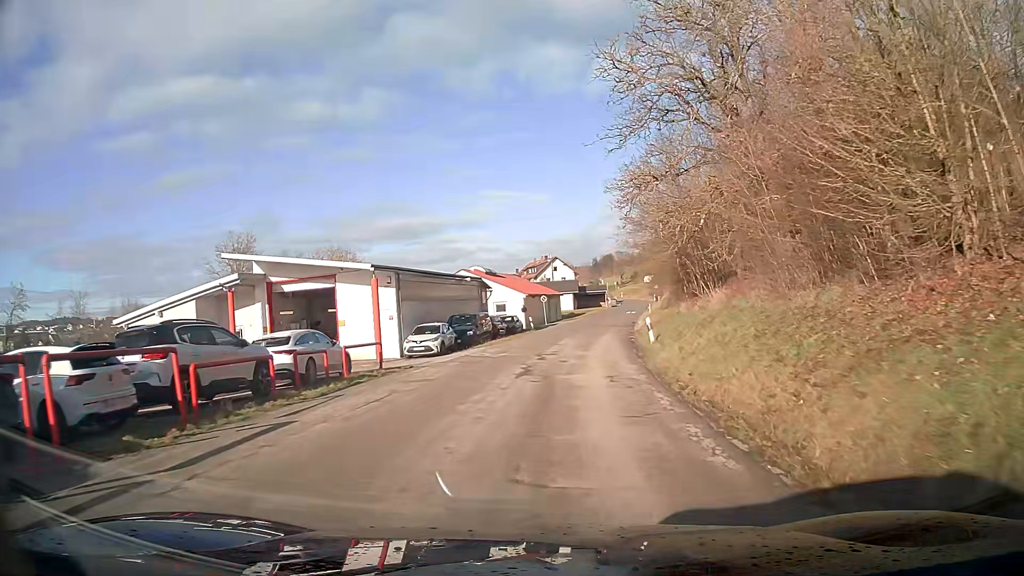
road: tertiary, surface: asphalt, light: Day
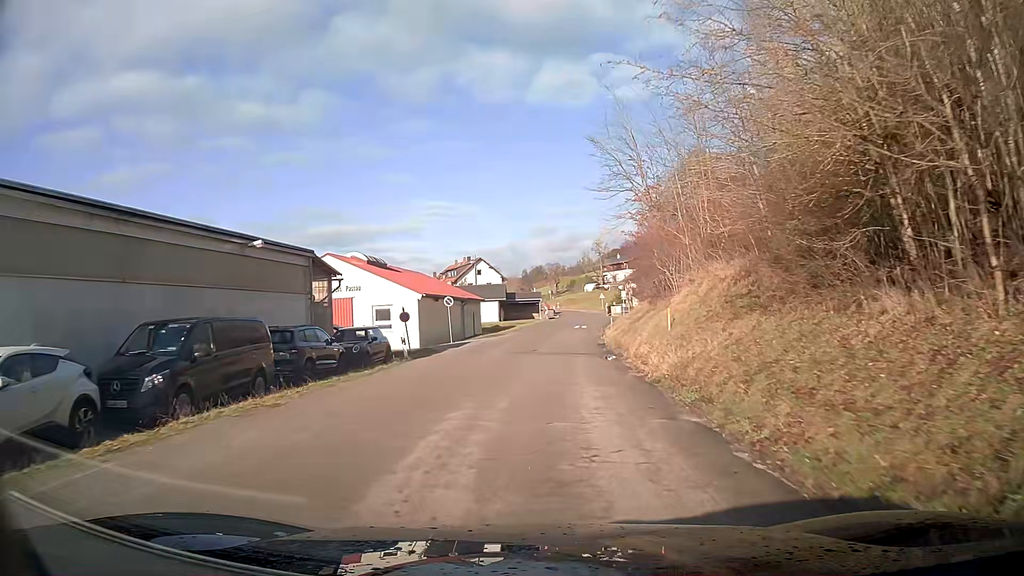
(+1.4, +24.9) m; +5°
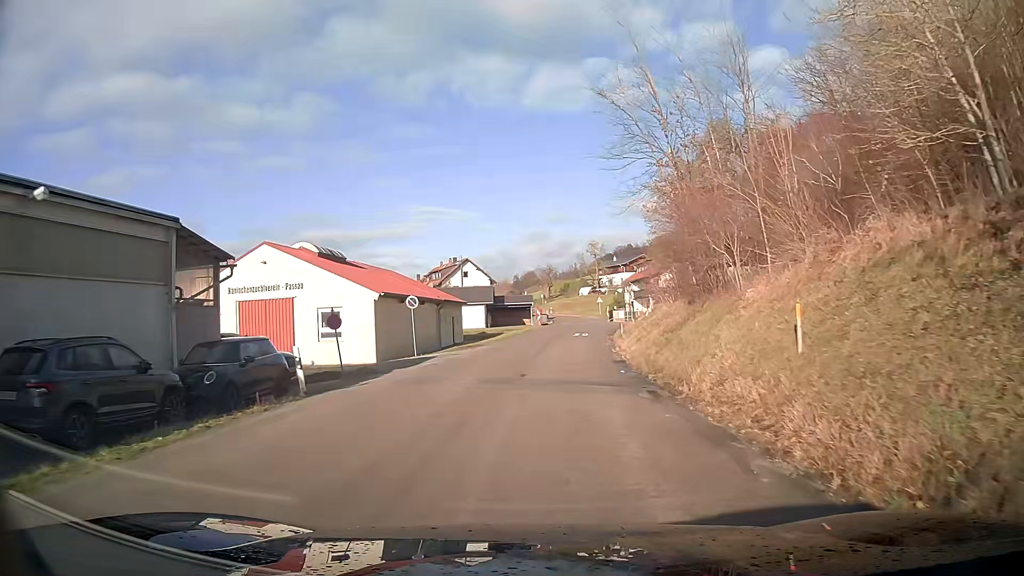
(+0.1, +9.8) m; +1°
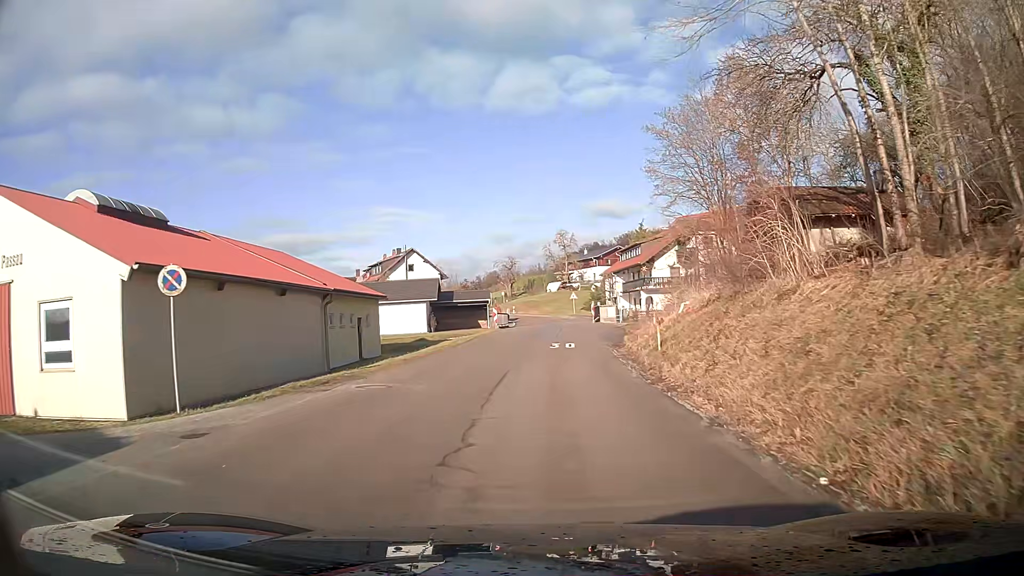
(+0.6, +19.6) m; +3°
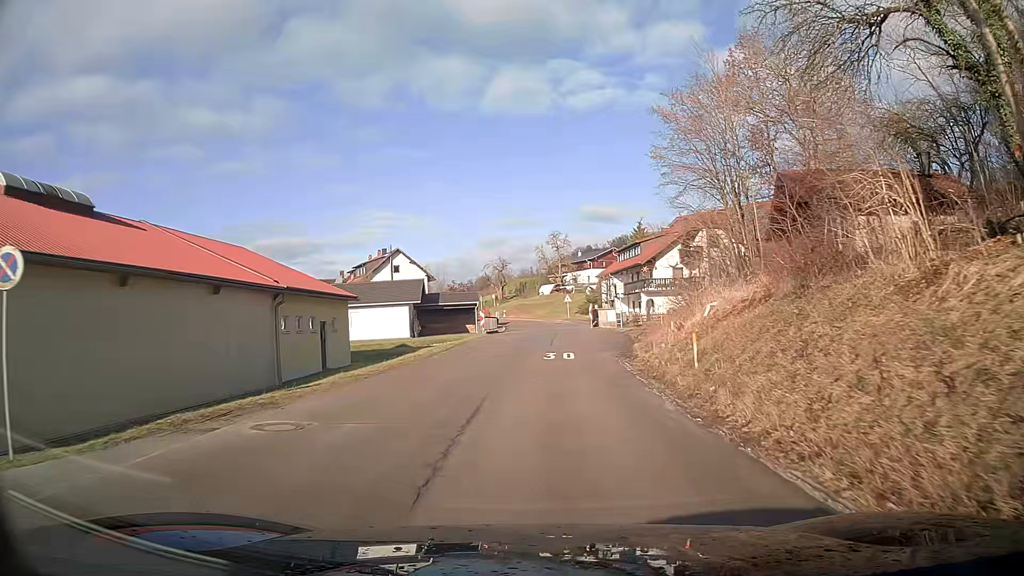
(0.0, +4.9) m; +1°
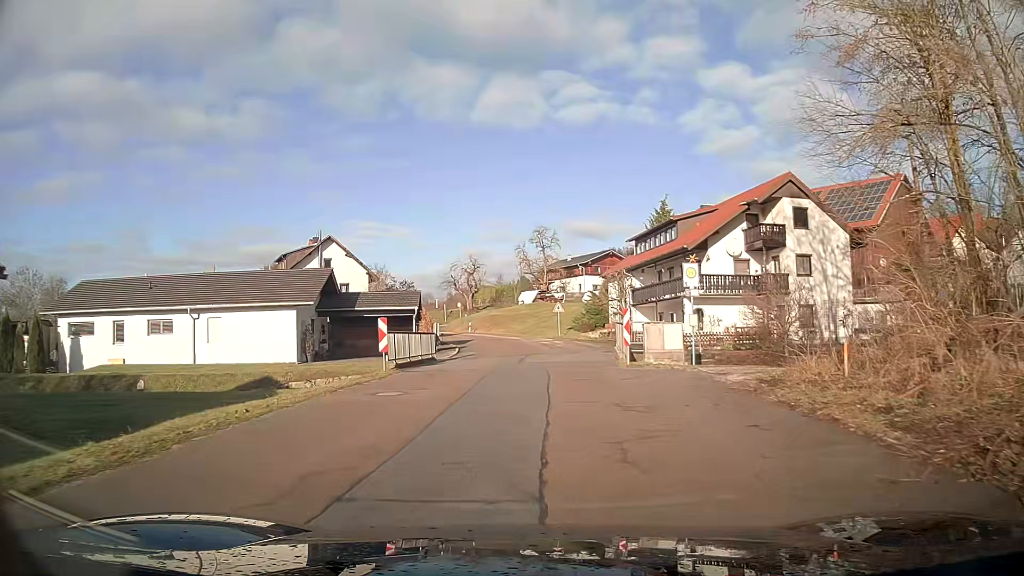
(+0.4, +24.3) m; +1°
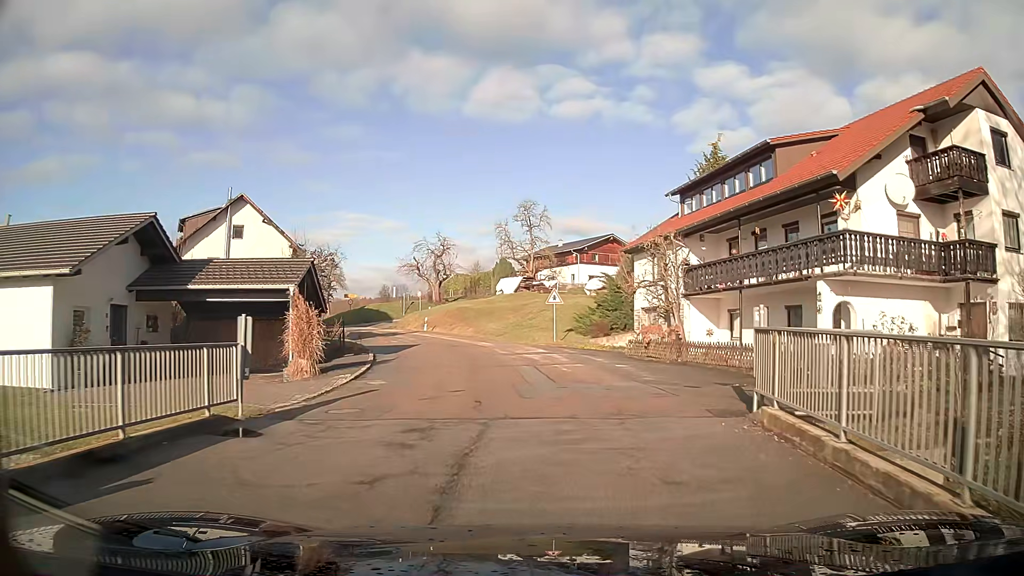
(+0.1, +19.3) m; +2°
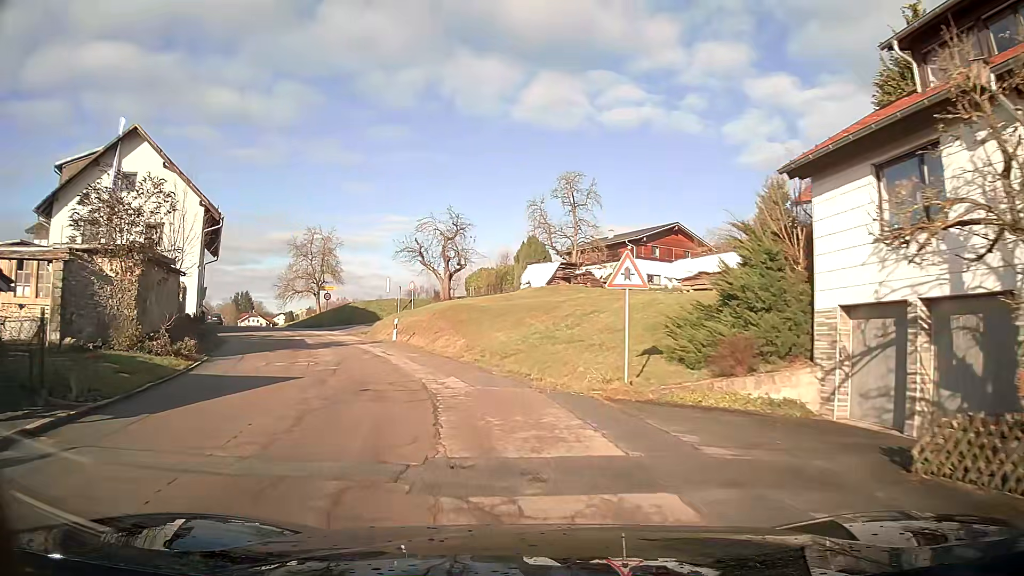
(-0.3, +19.6) m; -7°
(-1, +10) (-4, +20) (-8, +29) (-12, +38) (-16, +47) (-20, +56) (-24, +65) (-28, +74) (-32, +84) (-35, +93) m
